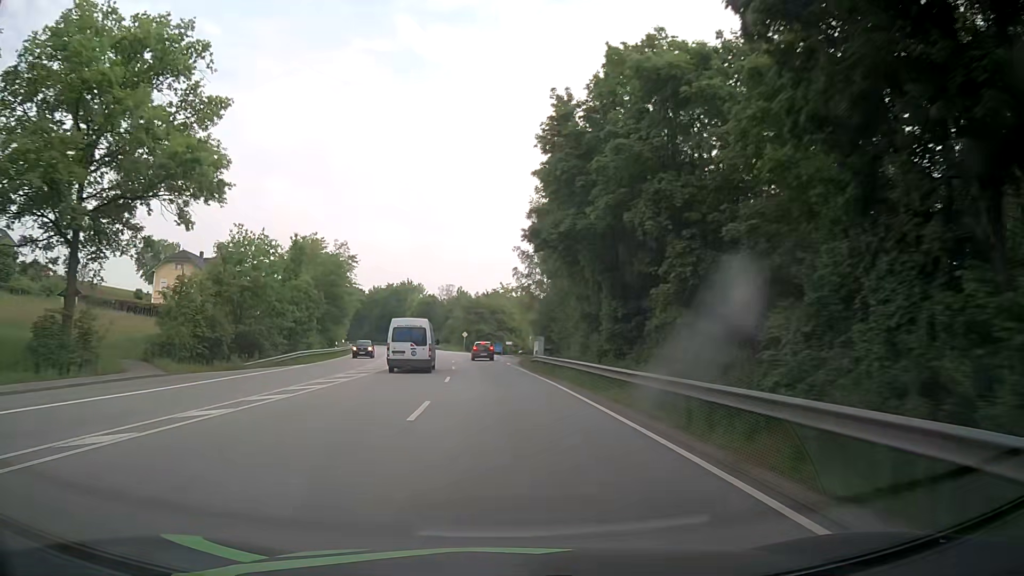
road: primary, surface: asphalt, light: Day
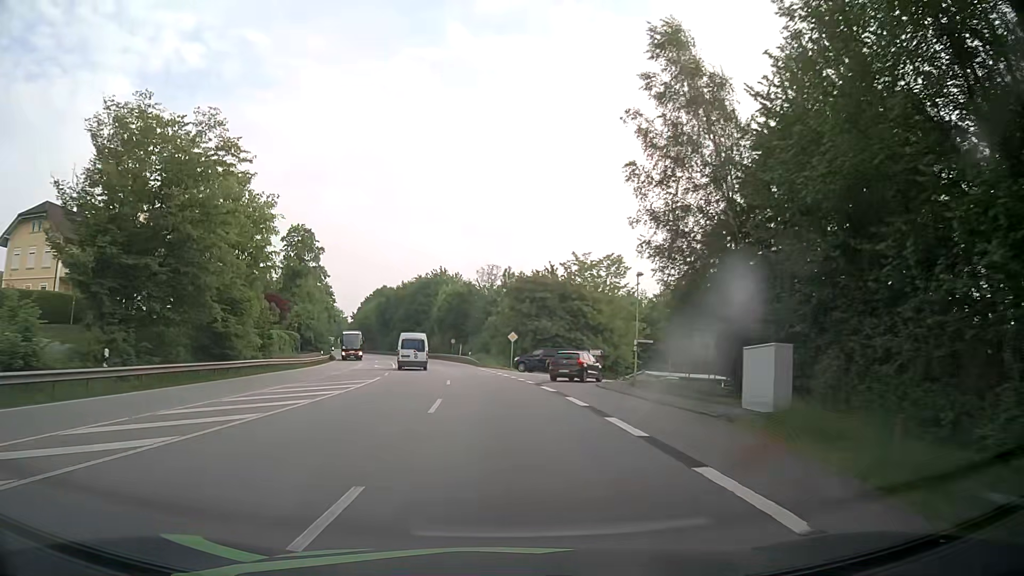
(-1.7, +44.8) m; -4°
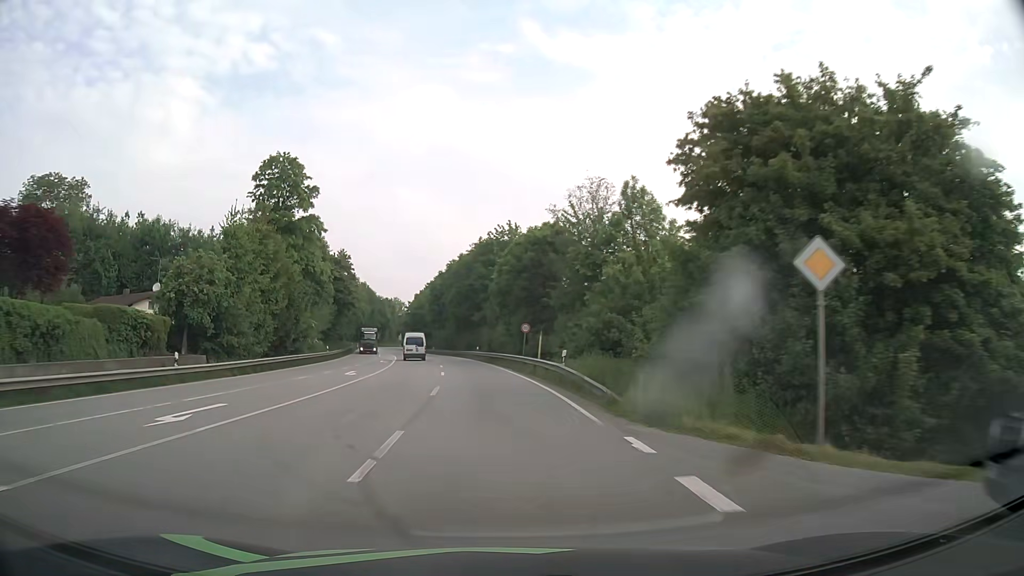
(-2.7, +44.5) m; -7°
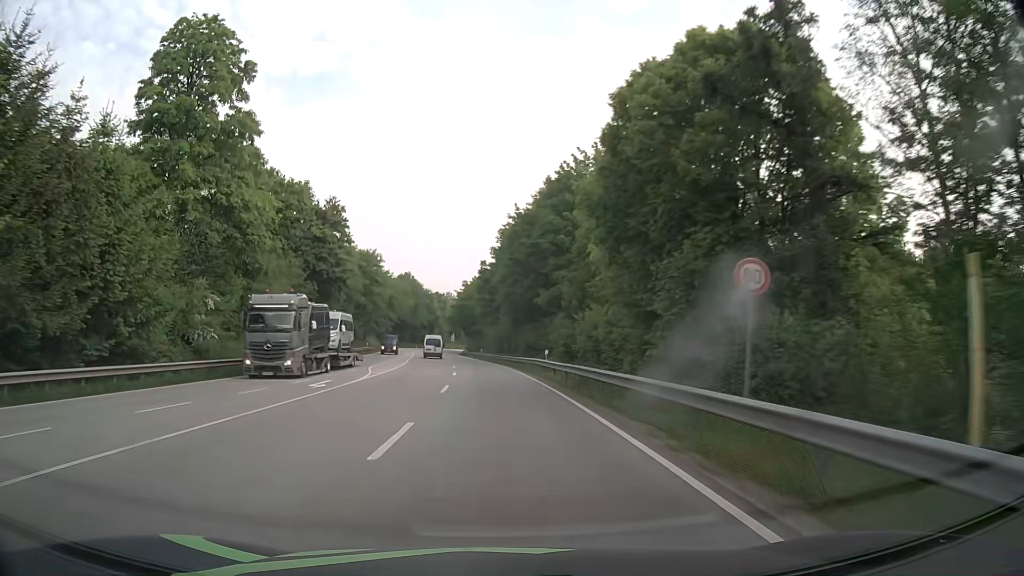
(-1.7, +34.8) m; -5°
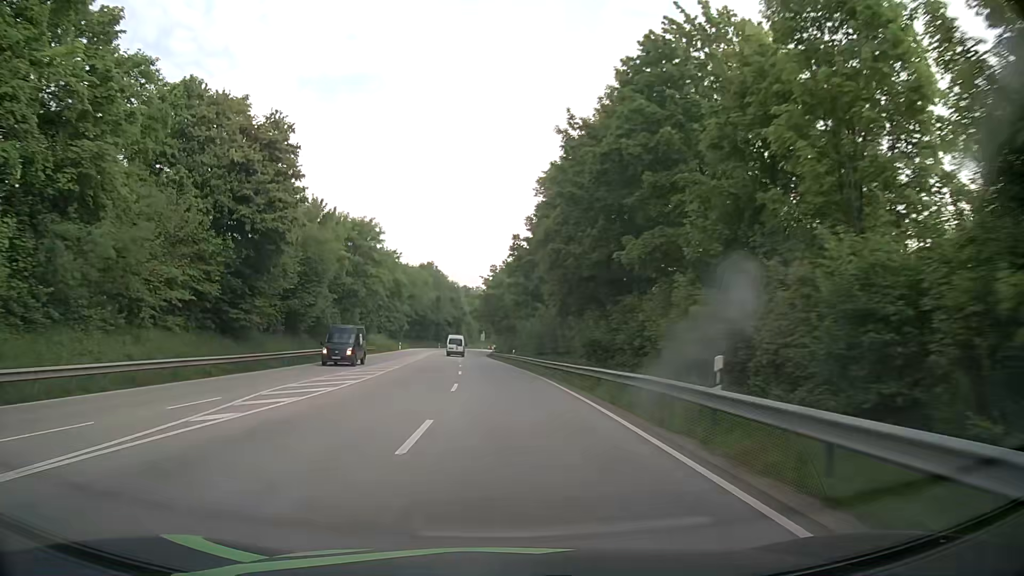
(-0.7, +23.8) m; -3°
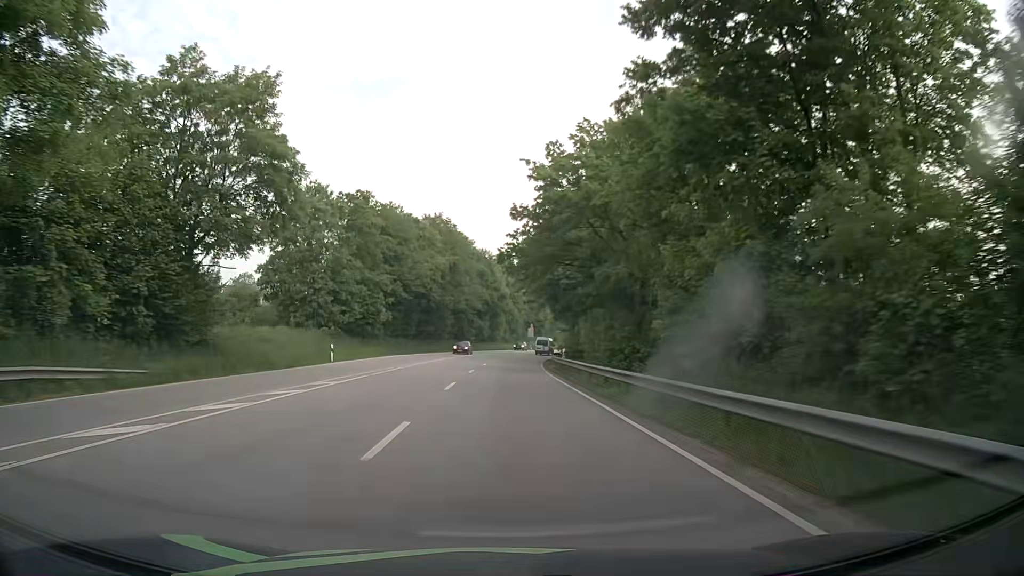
(-2.8, +60.7) m; -5°
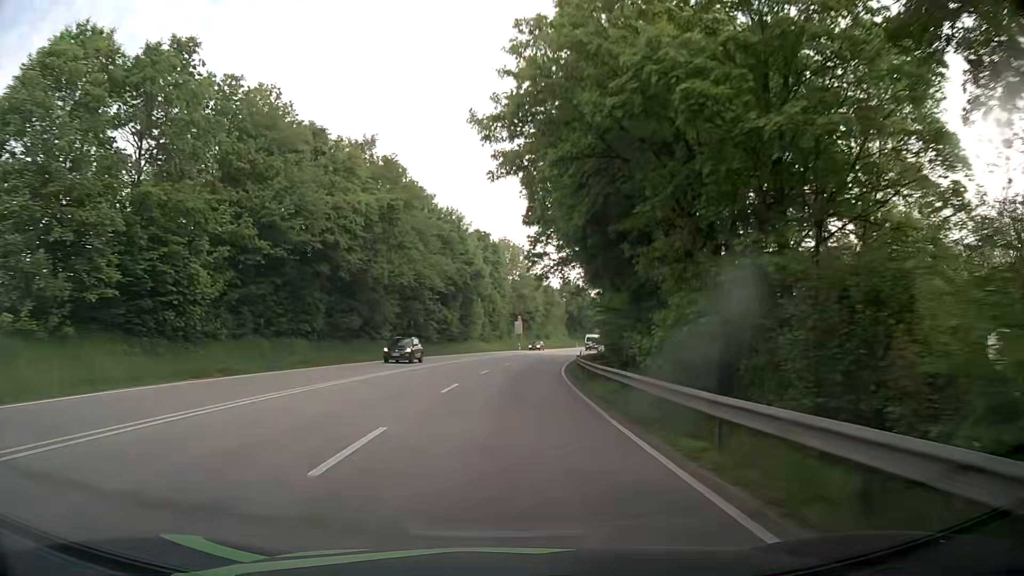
(+0.5, +37.0) m; +2°
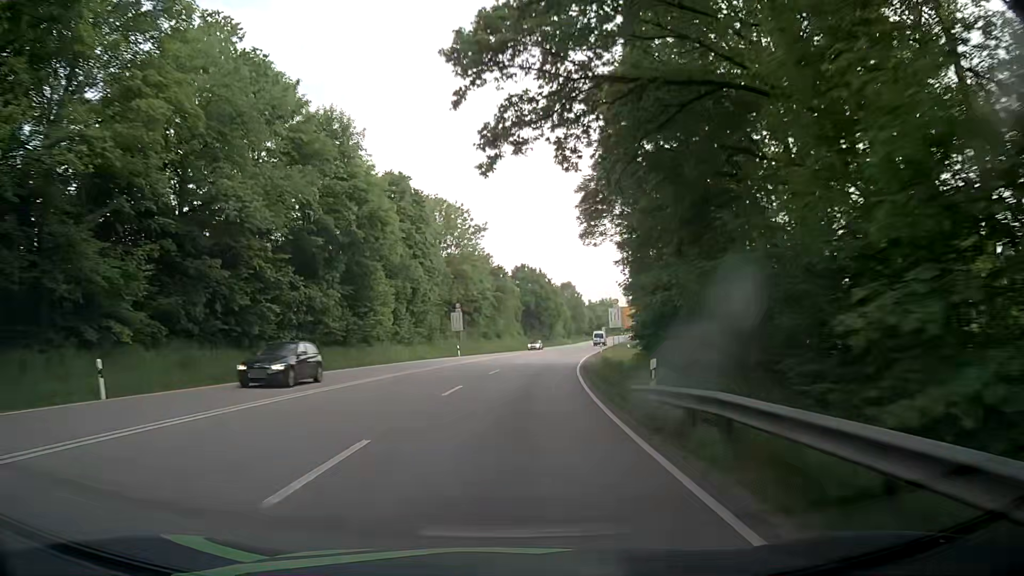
(+1.3, +37.2) m; +4°
(0, +10) (0, +20) (+1, +30) (+2, +40) (+3, +50) (+5, +60) (+7, +70) (+9, +79) (+11, +89) (+13, +99) m
